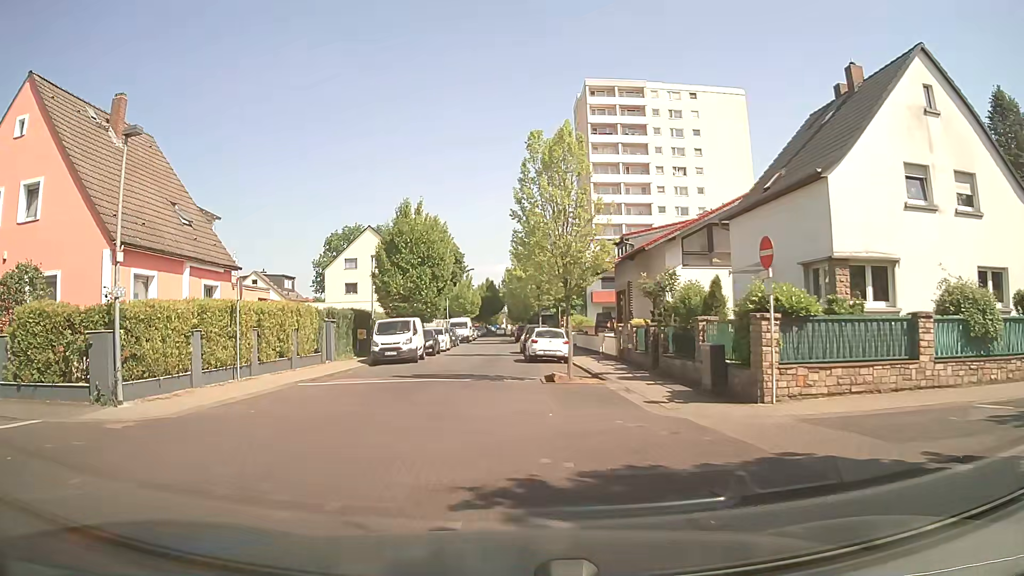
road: residential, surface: paving_stones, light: Day
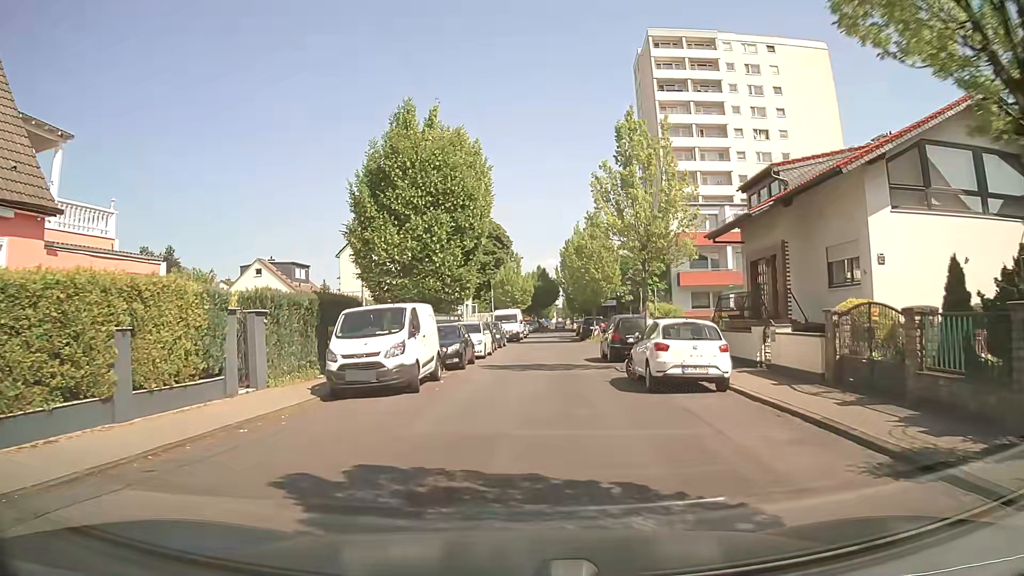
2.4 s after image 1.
(-0.9, +14.9) m; -4°
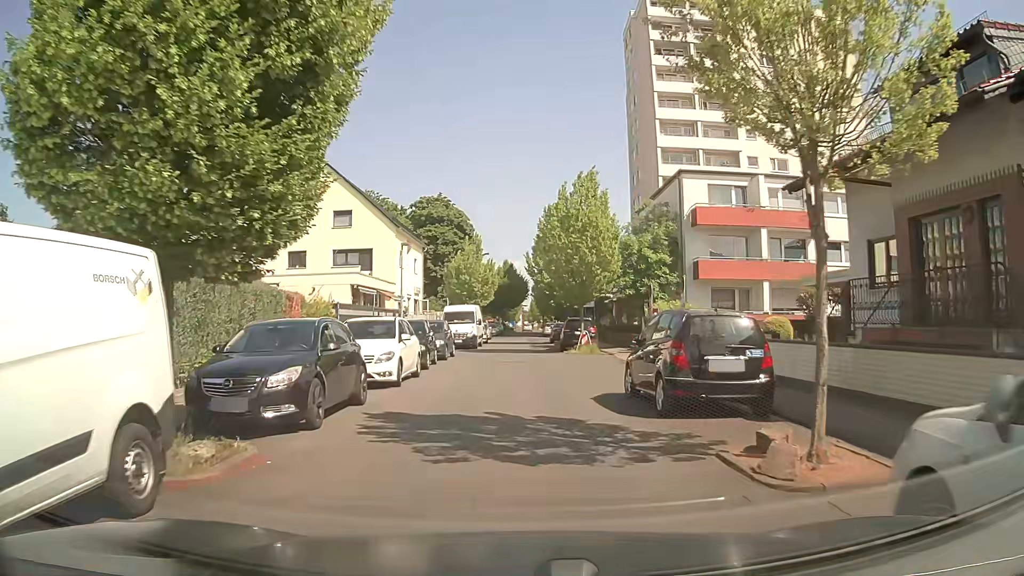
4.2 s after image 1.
(+0.5, +13.1) m; +2°
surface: asphalt
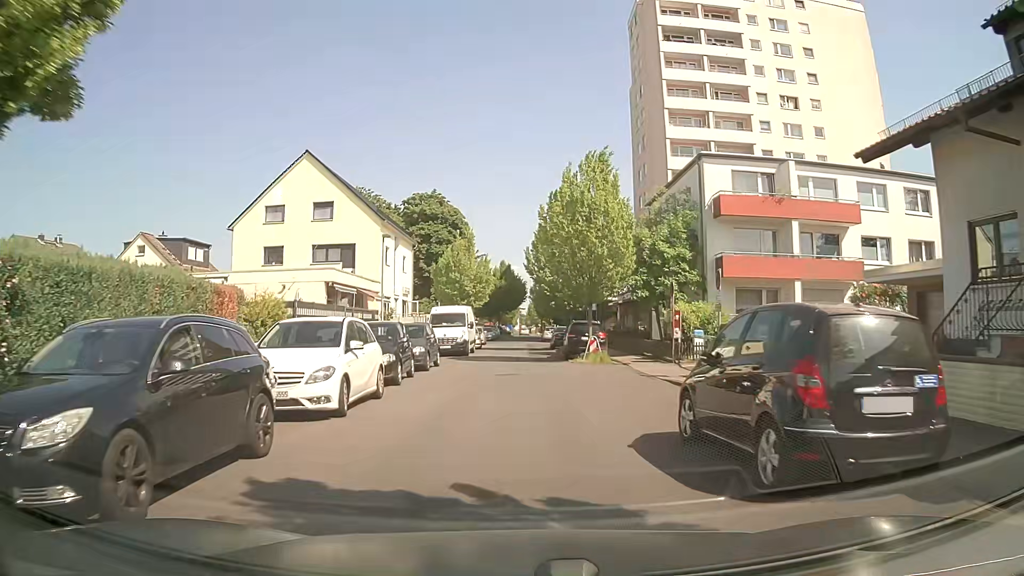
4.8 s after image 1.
(+0.1, +4.6) m; +2°
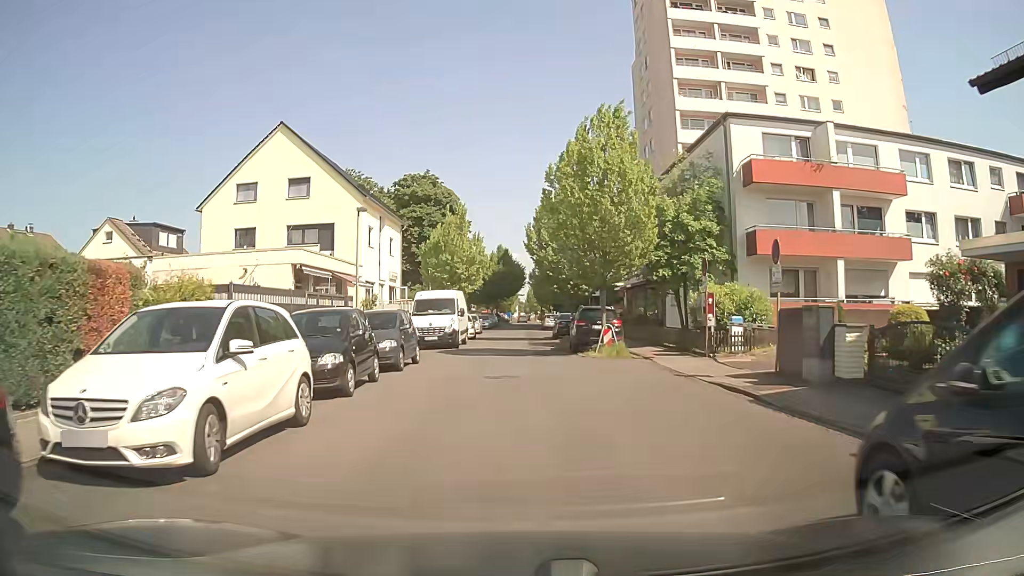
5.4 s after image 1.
(0.0, +4.7) m; 0°
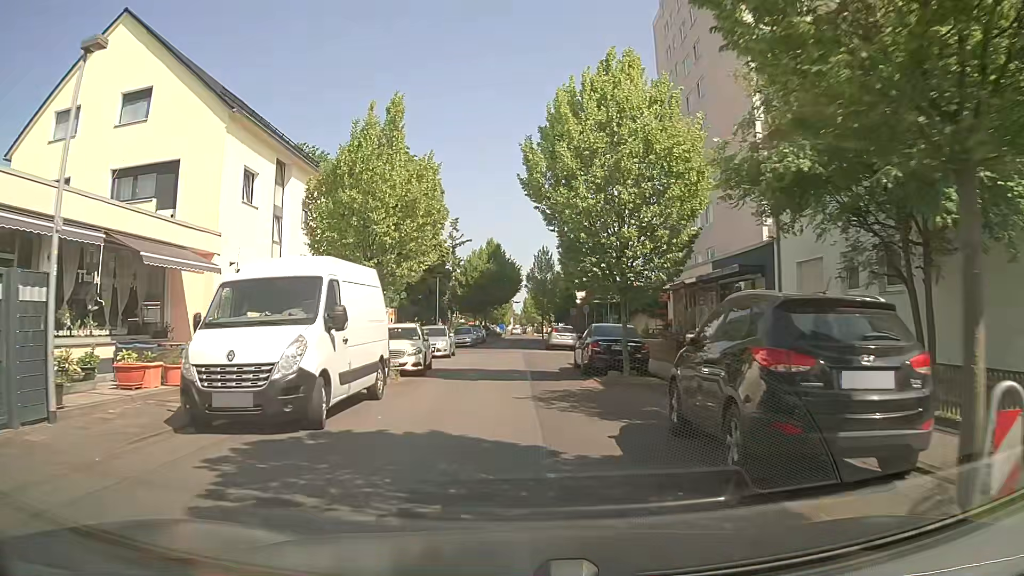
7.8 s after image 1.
(-0.1, +18.7) m; -1°
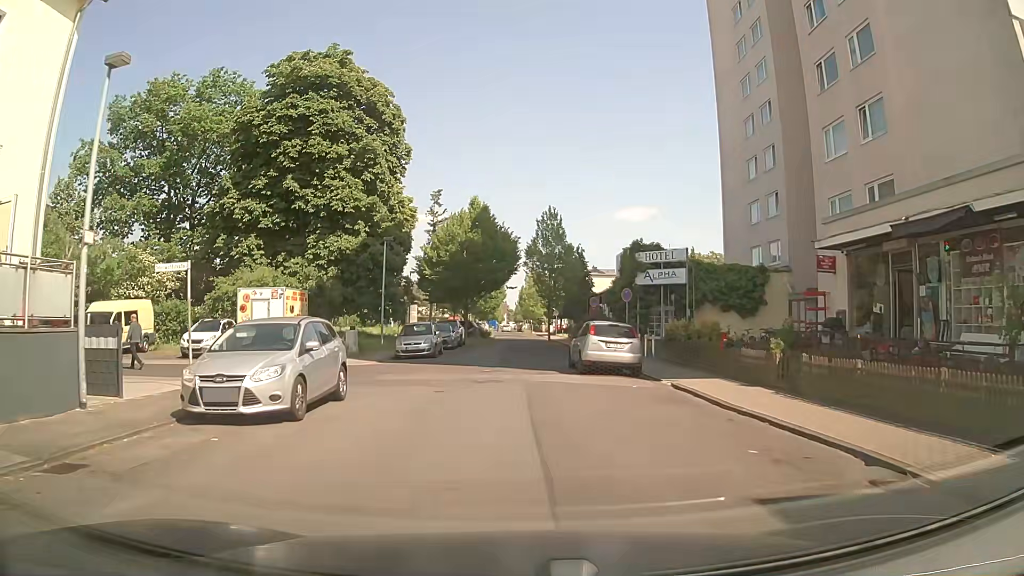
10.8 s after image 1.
(+0.3, +20.8) m; +1°
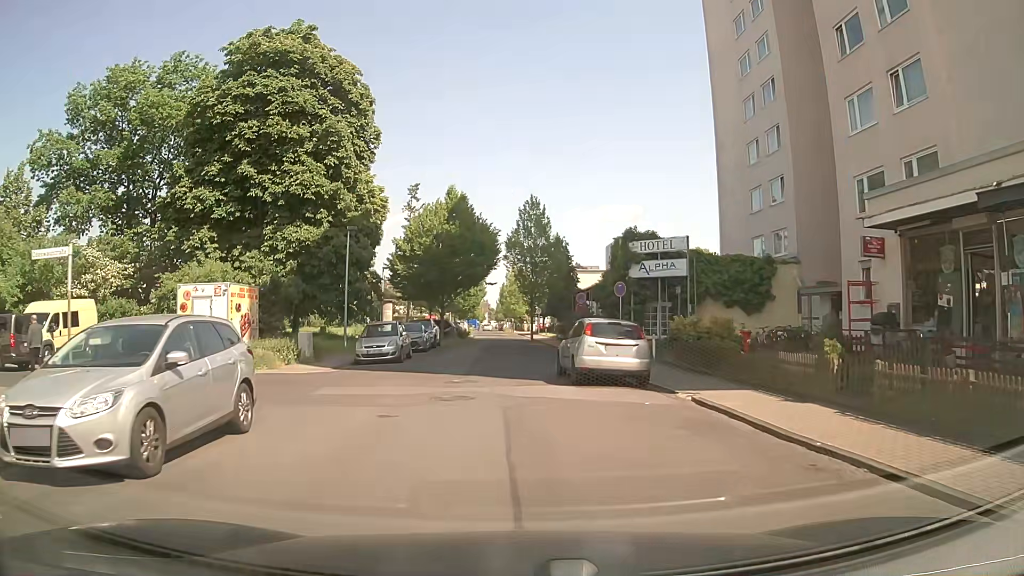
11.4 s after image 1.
(+0.1, +3.7) m; +3°
